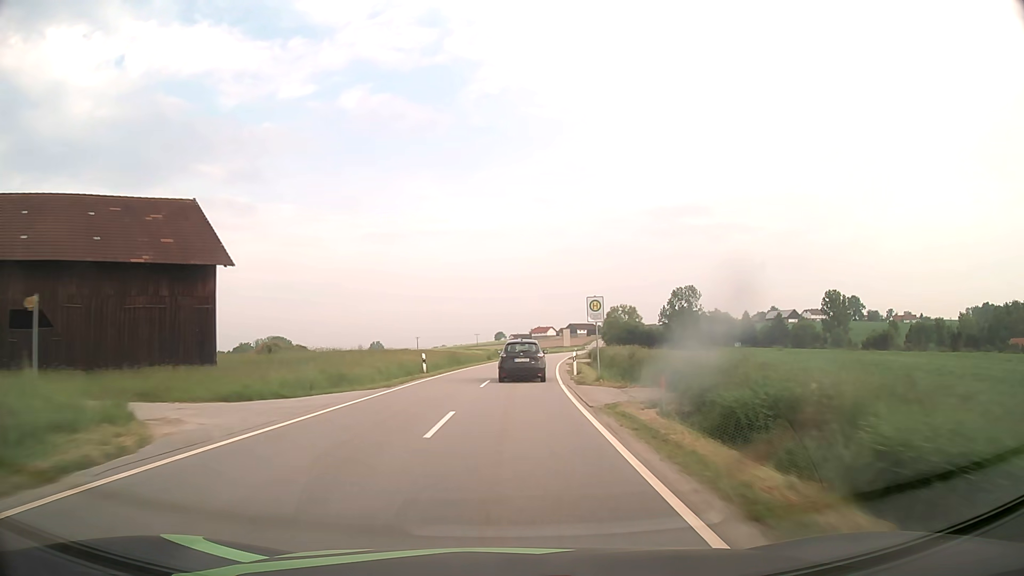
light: Day
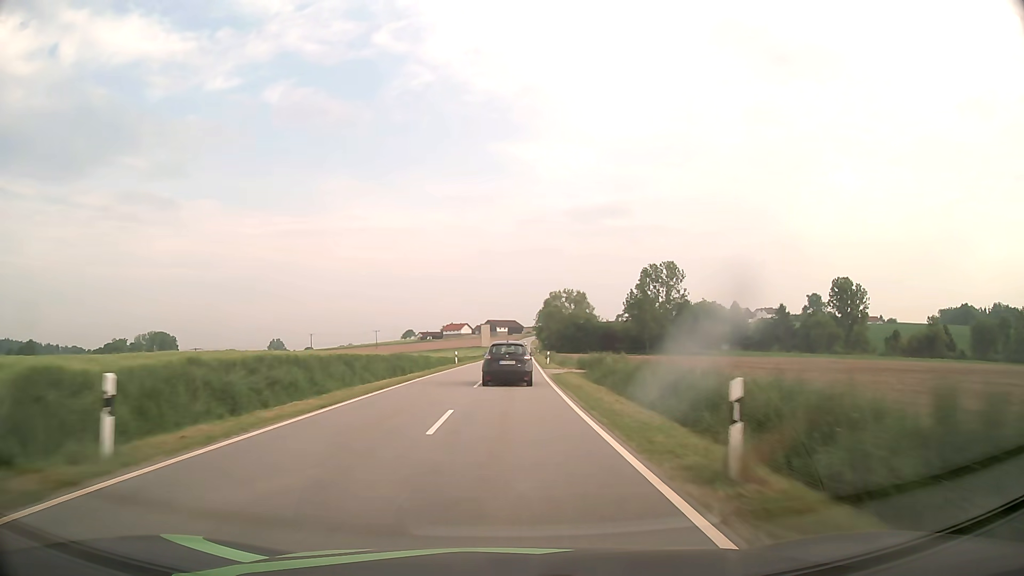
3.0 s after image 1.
(+4.8, +72.5) m; +7°
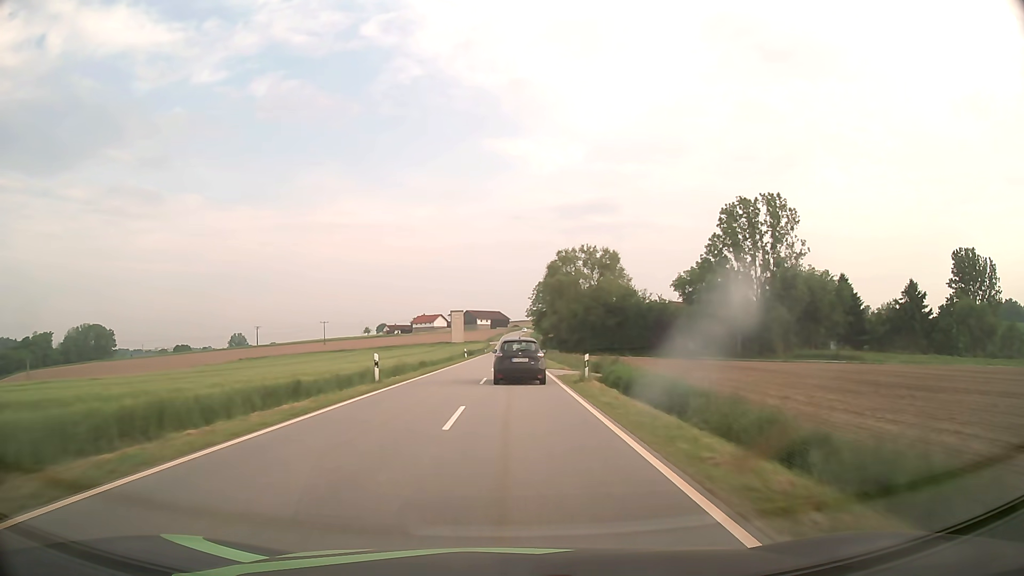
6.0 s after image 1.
(+1.3, +72.8) m; +1°
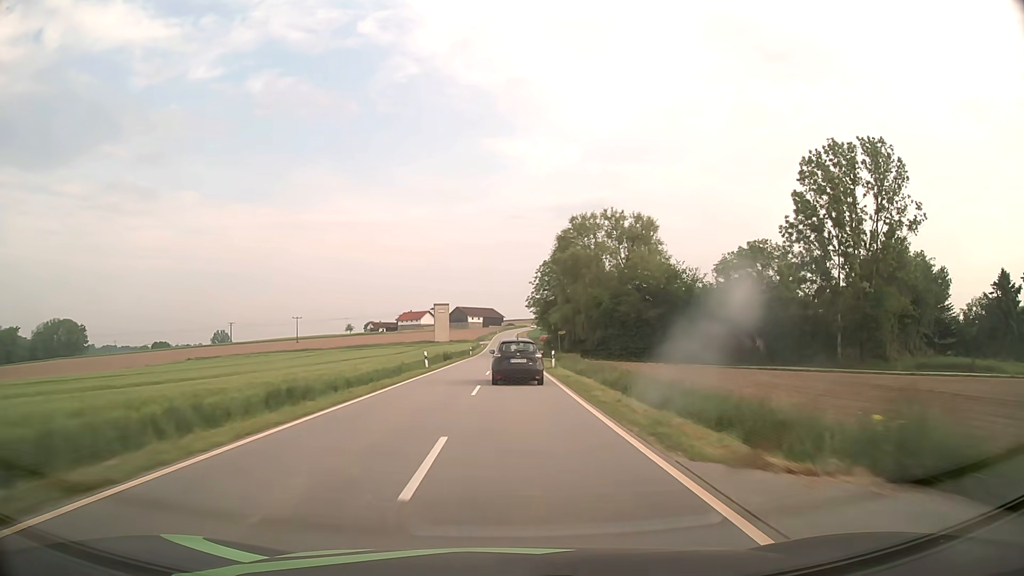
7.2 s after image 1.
(0.0, +29.0) m; 0°
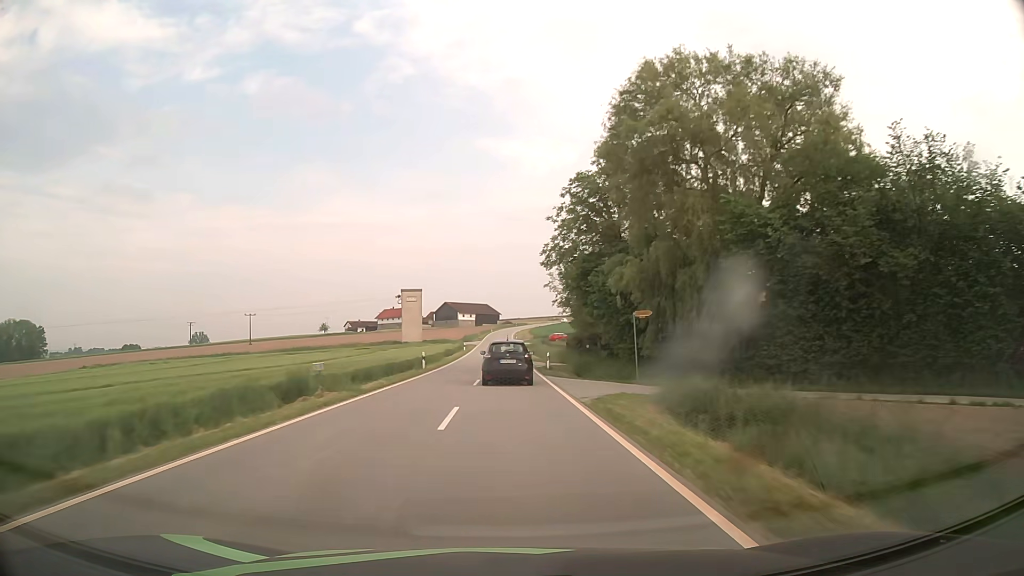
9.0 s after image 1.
(+0.2, +44.0) m; 0°
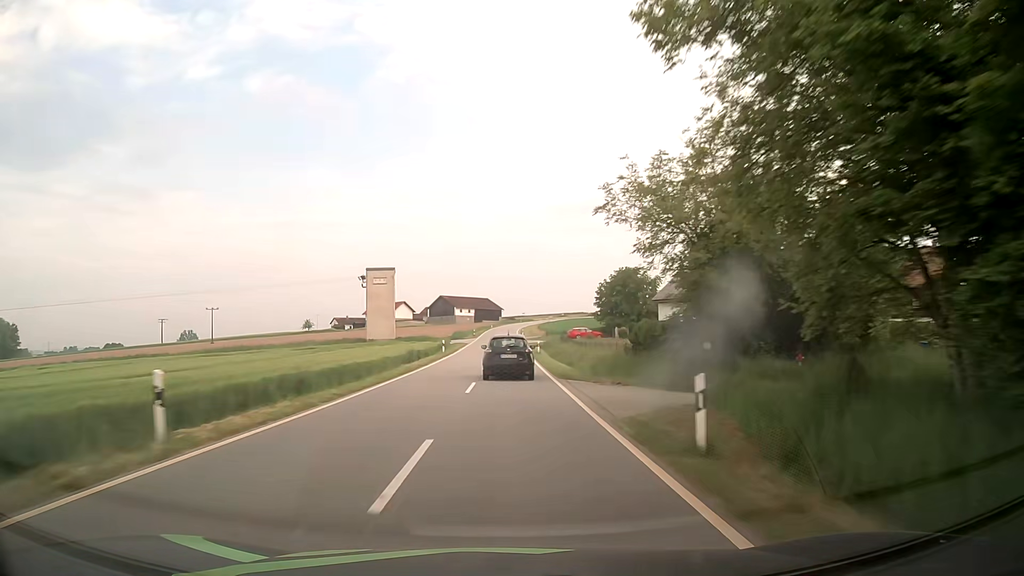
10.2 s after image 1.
(-0.1, +29.8) m; 0°
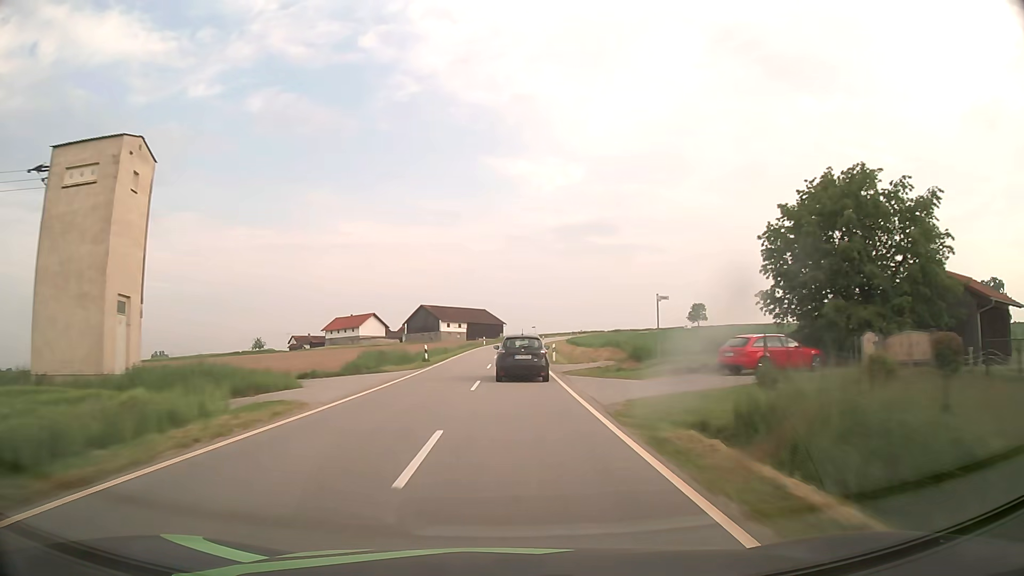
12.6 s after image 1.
(+0.1, +60.1) m; 0°
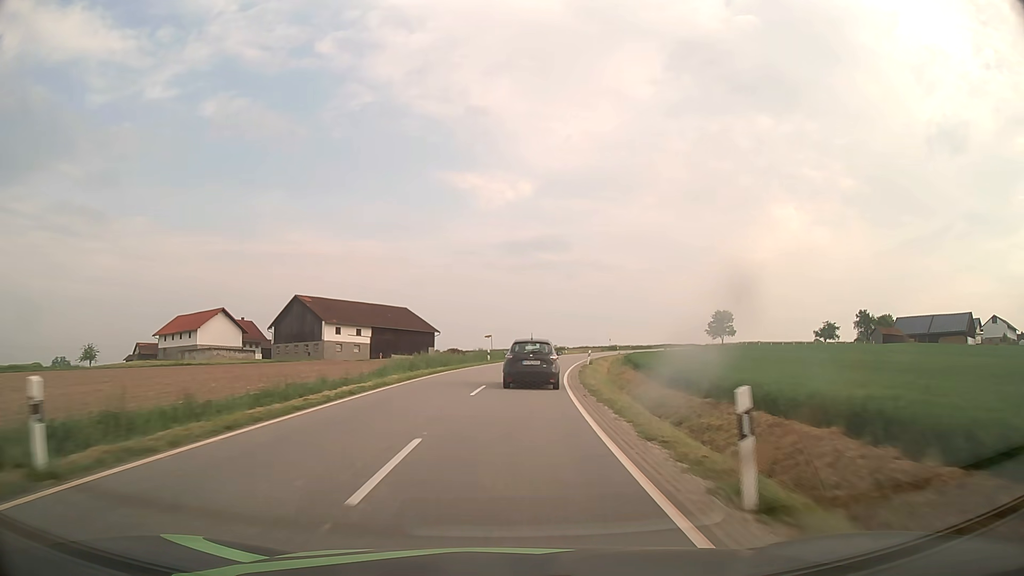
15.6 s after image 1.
(+1.4, +73.5) m; +4°
(0, +10) (+1, +20) (+1, +30) (+2, +40) (+4, +50) (+6, +60) (+8, +69) (+10, +79) (+13, +89) (+16, +98) m
